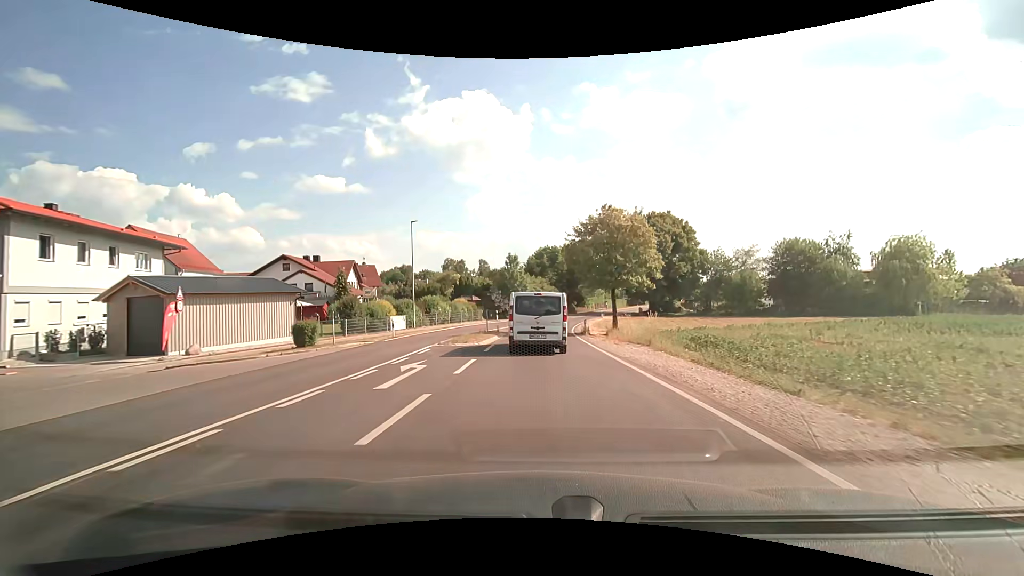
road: secondary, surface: asphalt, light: Day
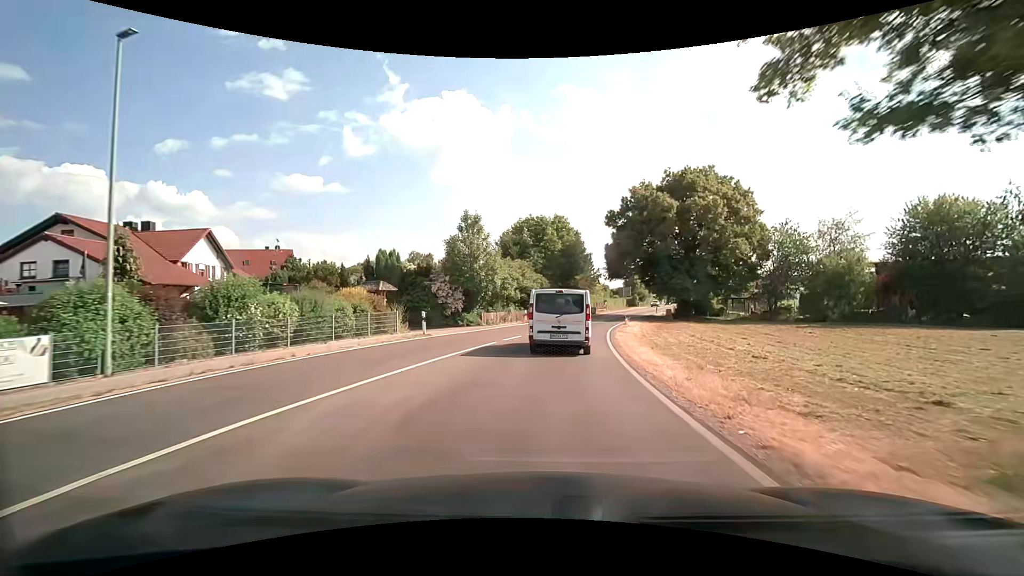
(+0.1, +27.9) m; +2°
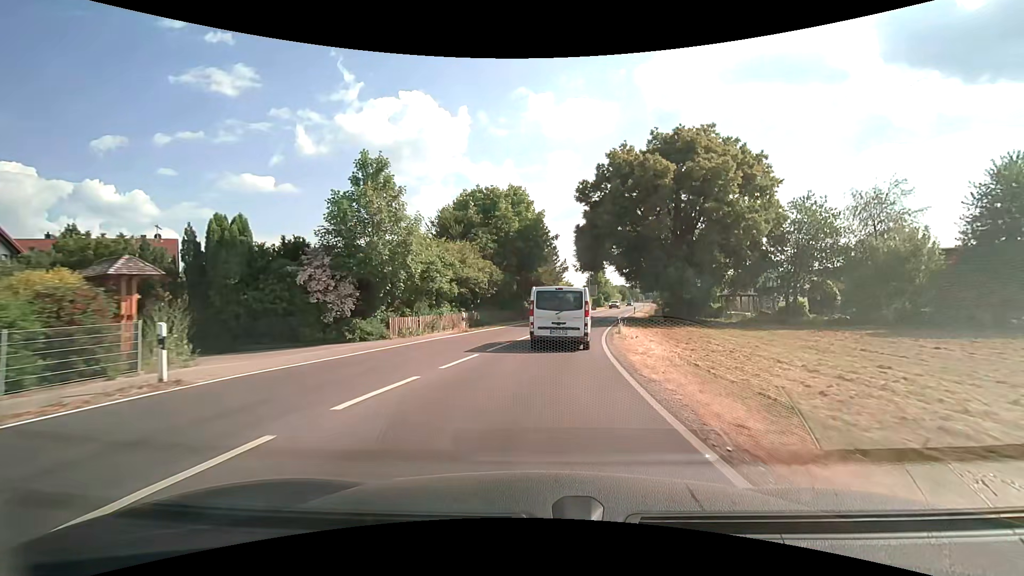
(+0.6, +14.1) m; +5°
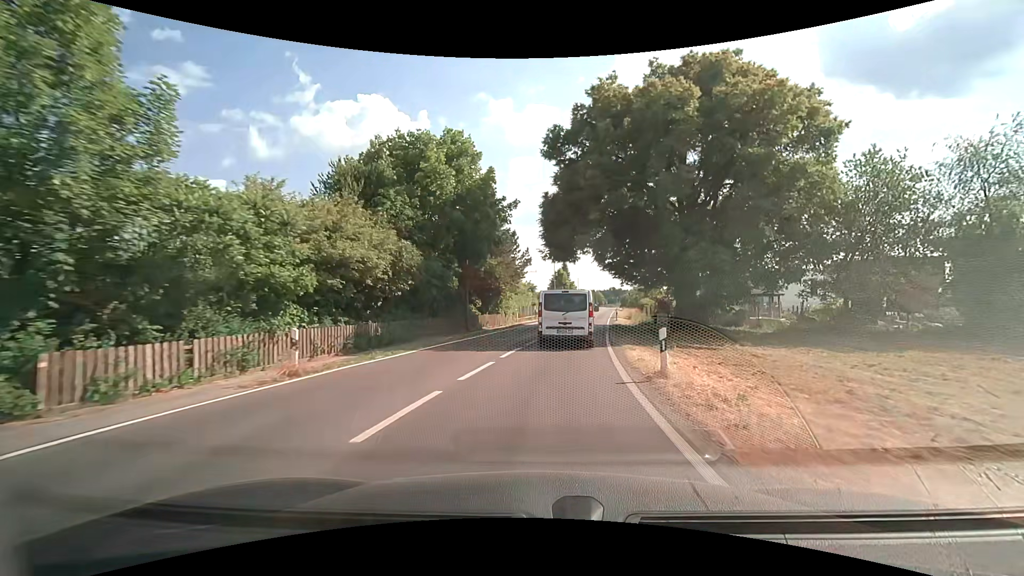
(+0.5, +14.2) m; +4°
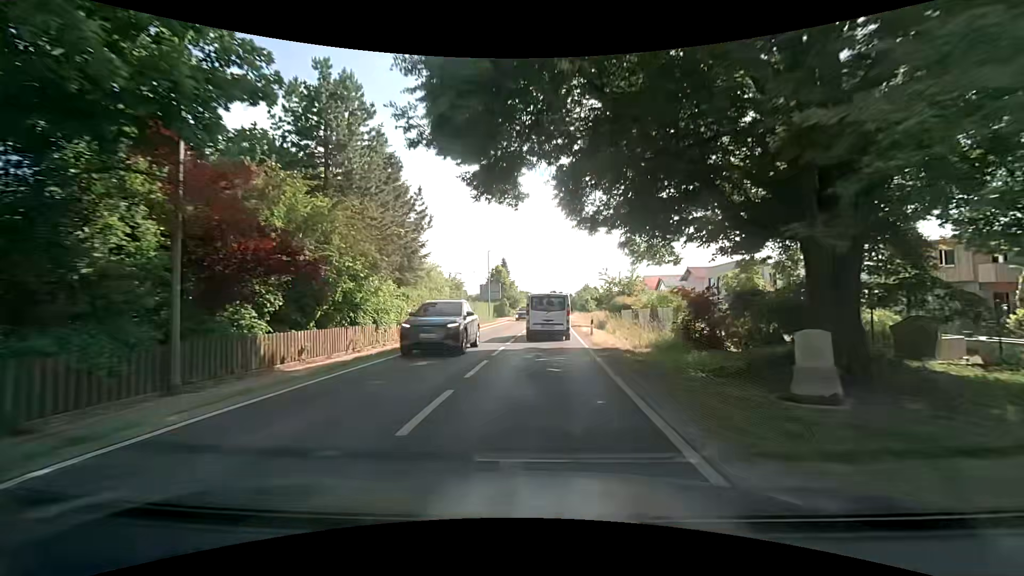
(+1.4, +21.4) m; +7°
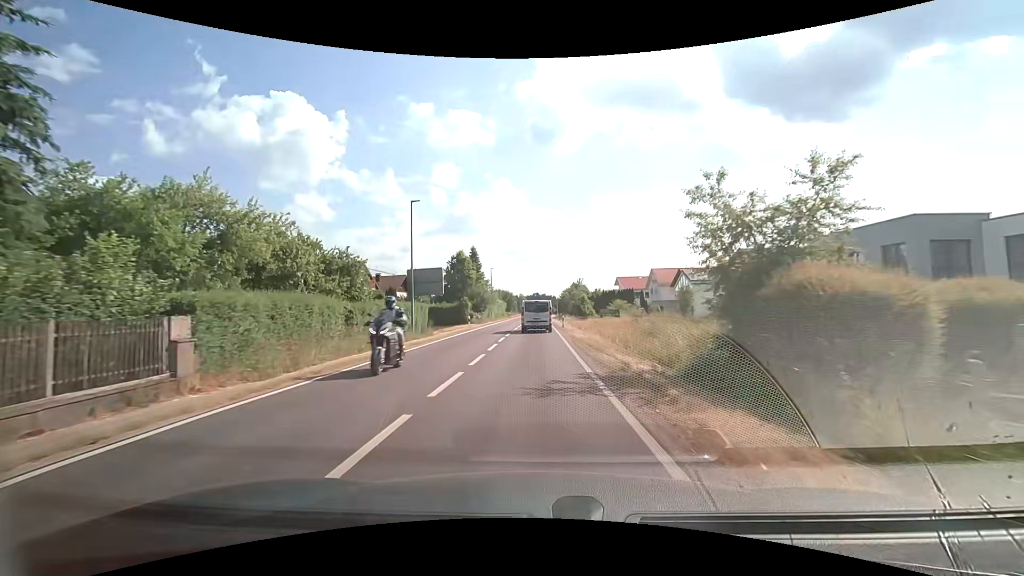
(+0.9, +28.8) m; +2°
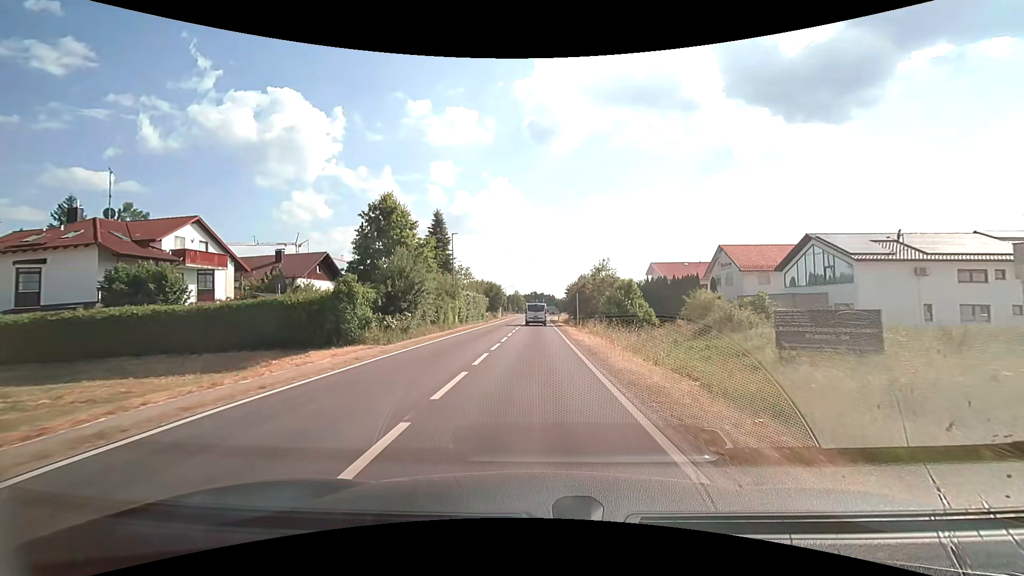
(-0.2, +37.7) m; 0°
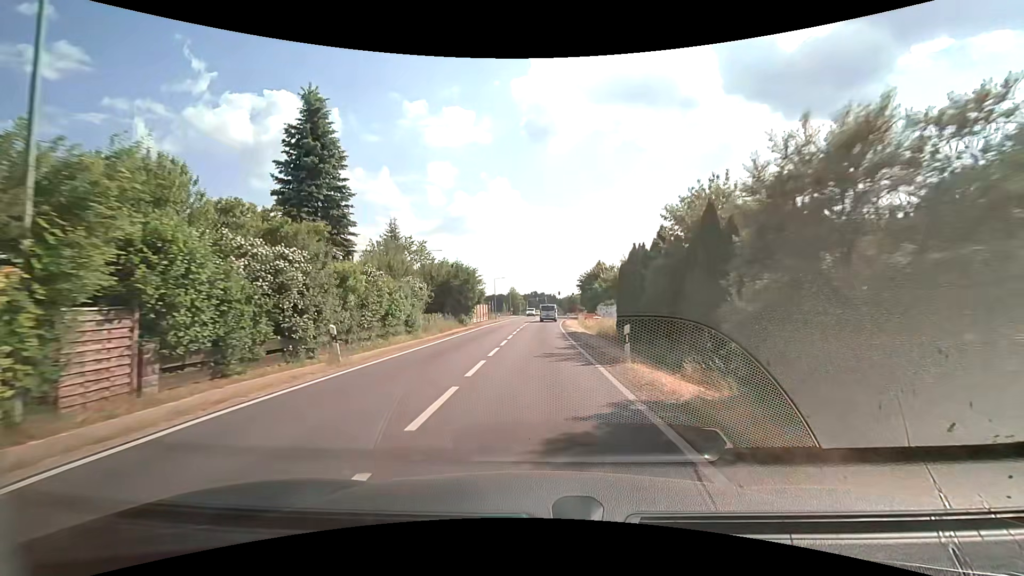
(-0.1, +38.9) m; 0°
(0, +10) (0, +20) (0, +30) (0, +40) (+1, +50) (+1, +60) (+2, +70) (+4, +80) (+5, +90) (+6, +100) m
